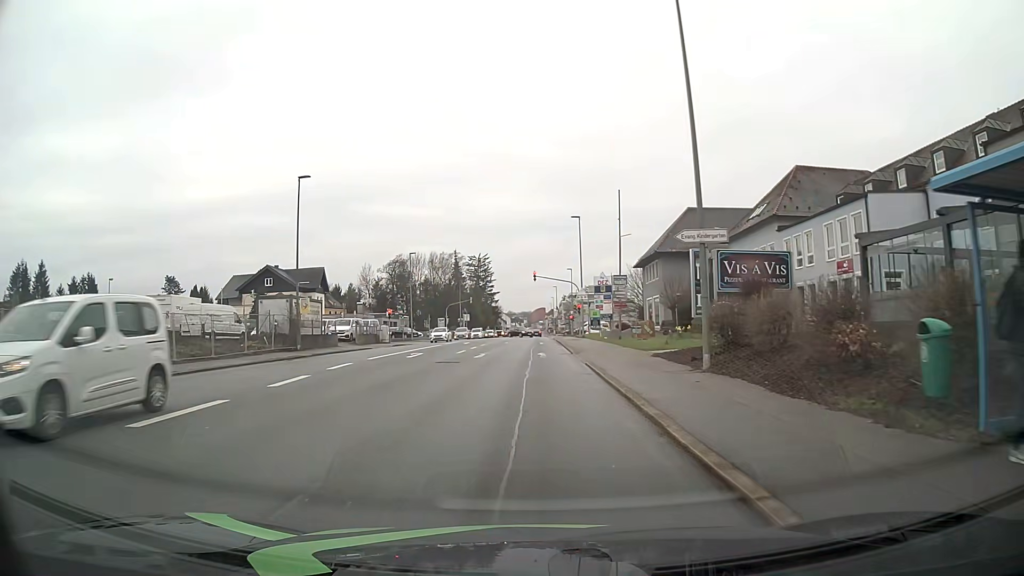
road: tertiary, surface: asphalt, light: Day
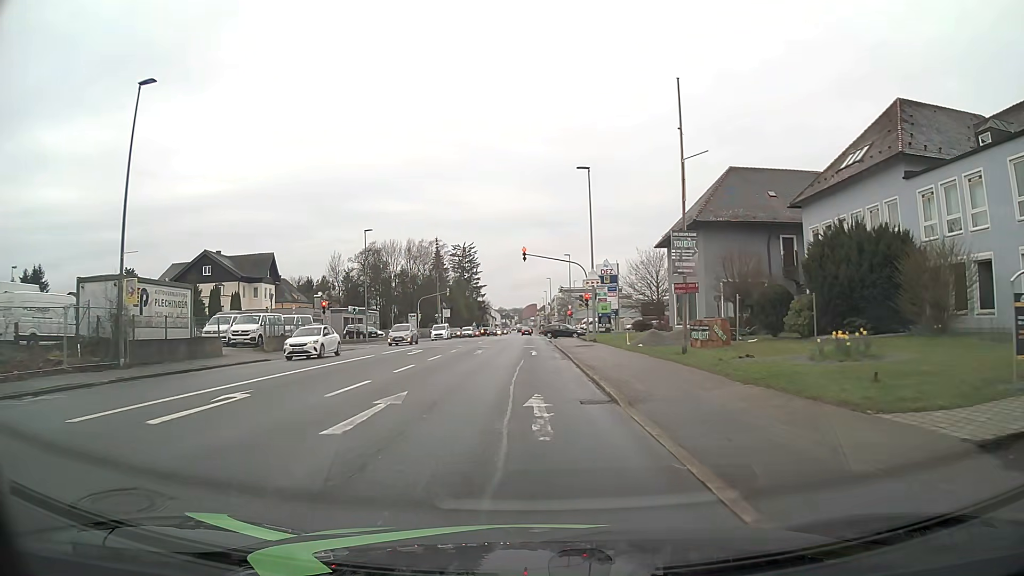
(0.0, +17.5) m; 0°
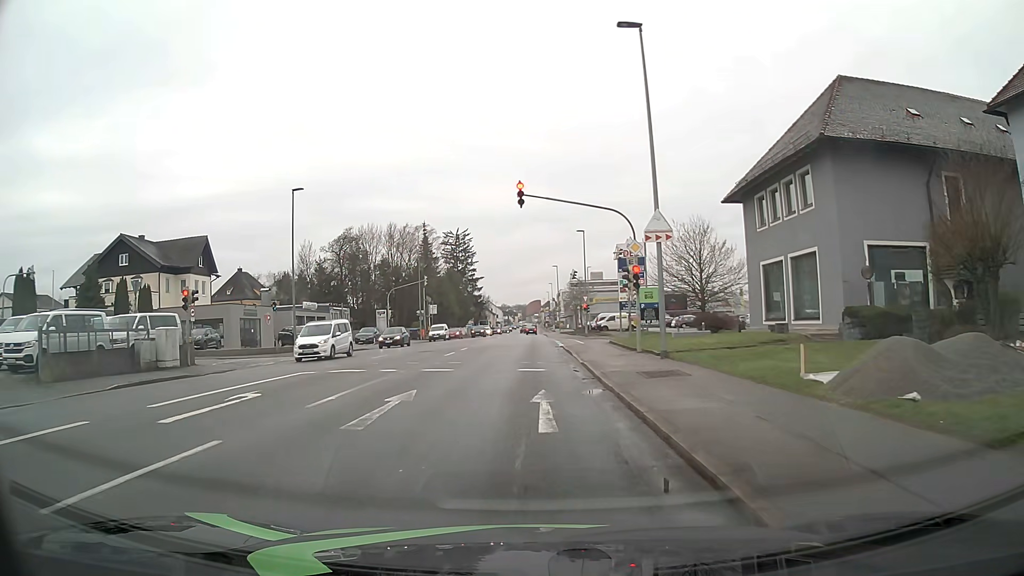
(-0.1, +19.5) m; -1°
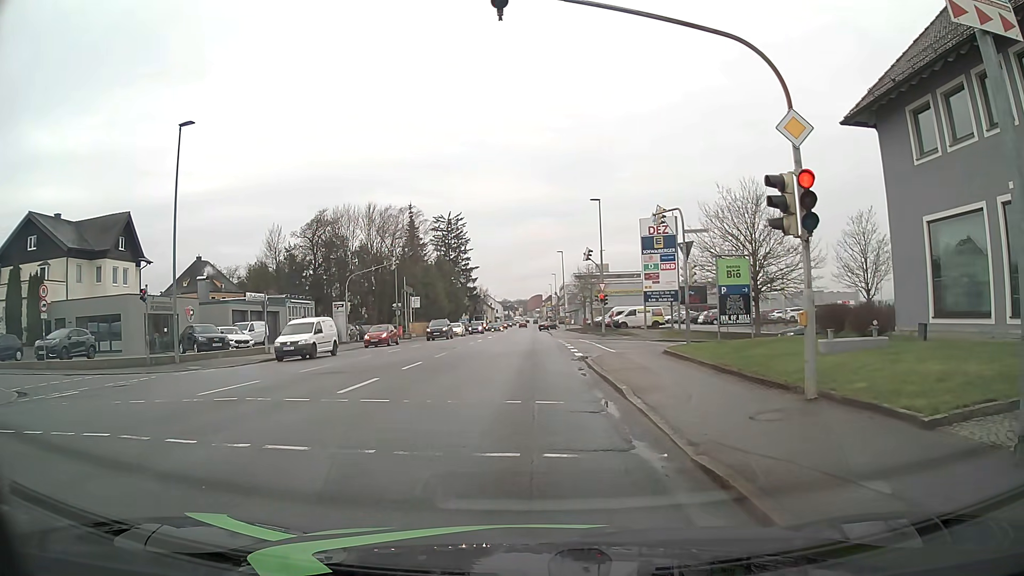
(+0.1, +14.3) m; 0°
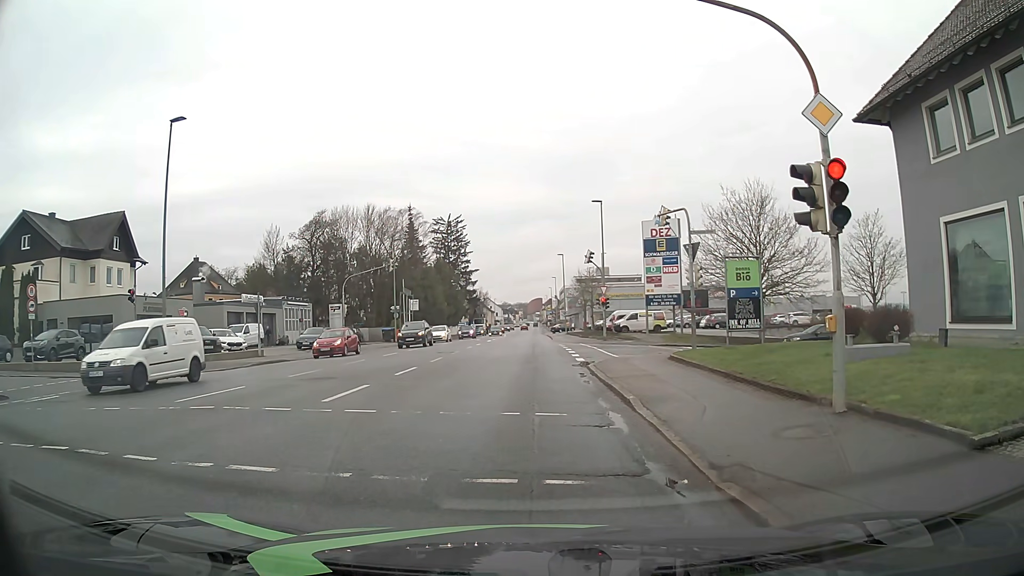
(0.0, +0.8) m; -1°
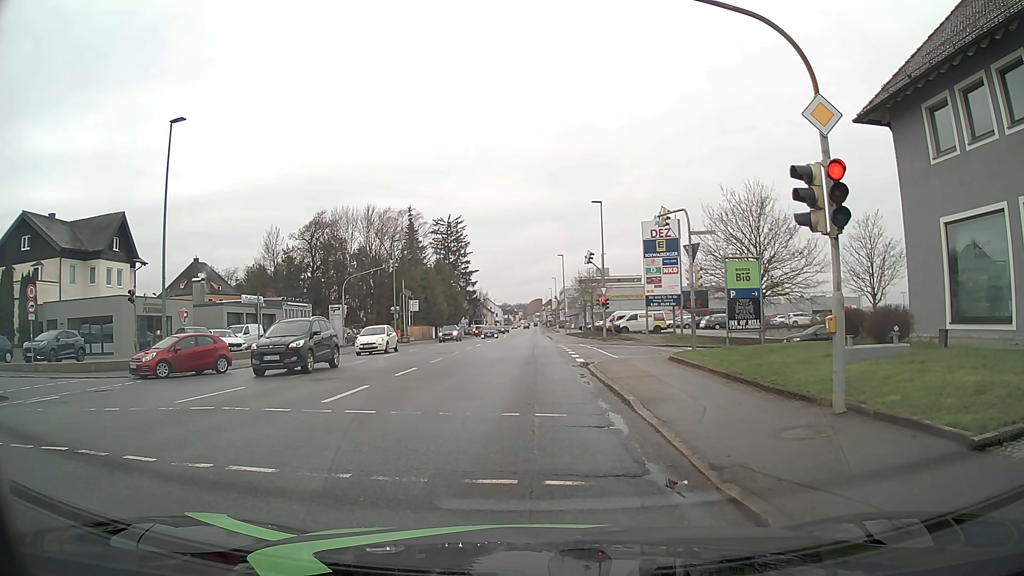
(0.0, +0.1) m; 0°
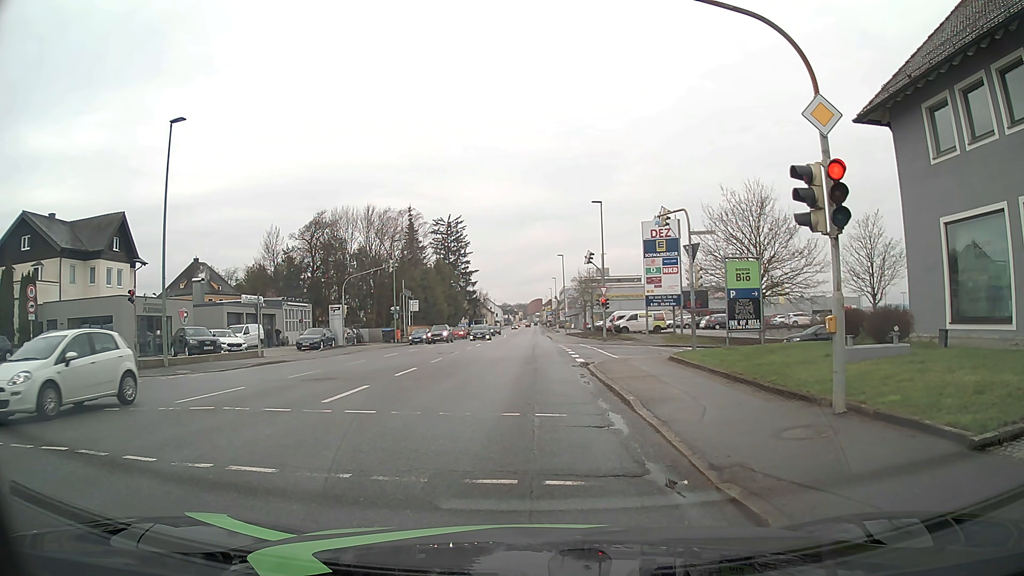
(0.0, 0.0) m; 0°
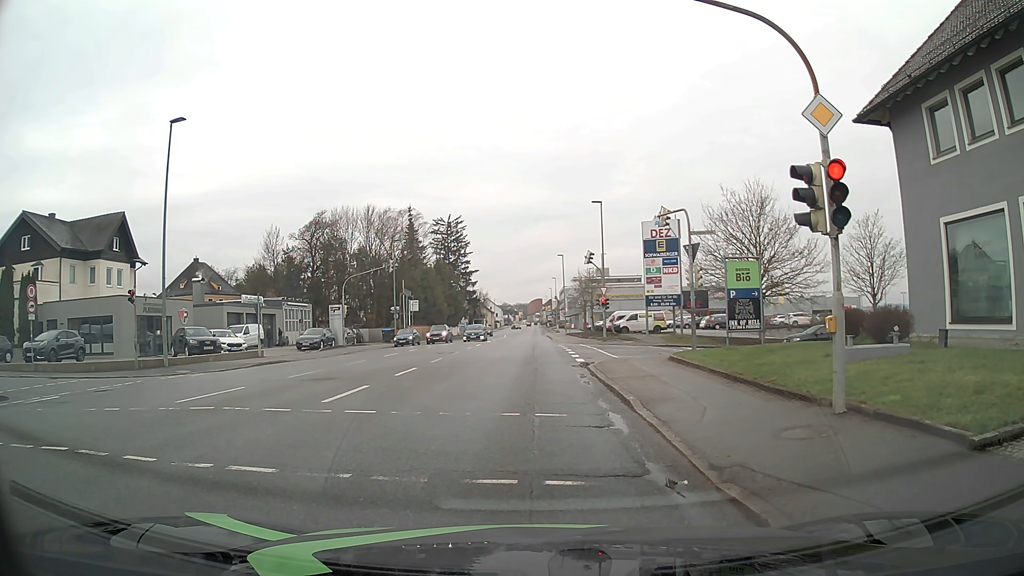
(0.0, 0.0) m; 0°
